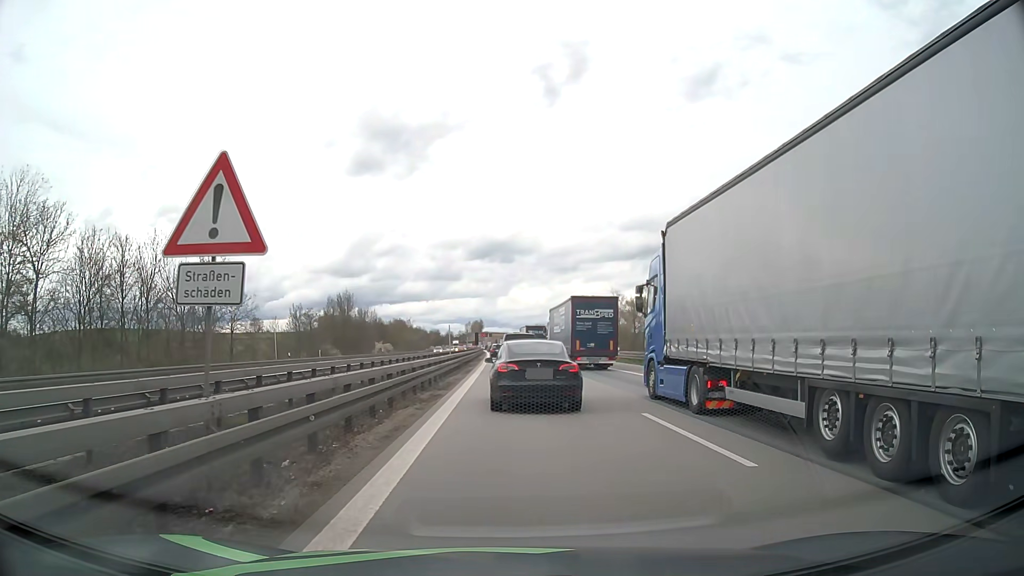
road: motorway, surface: asphalt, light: Day
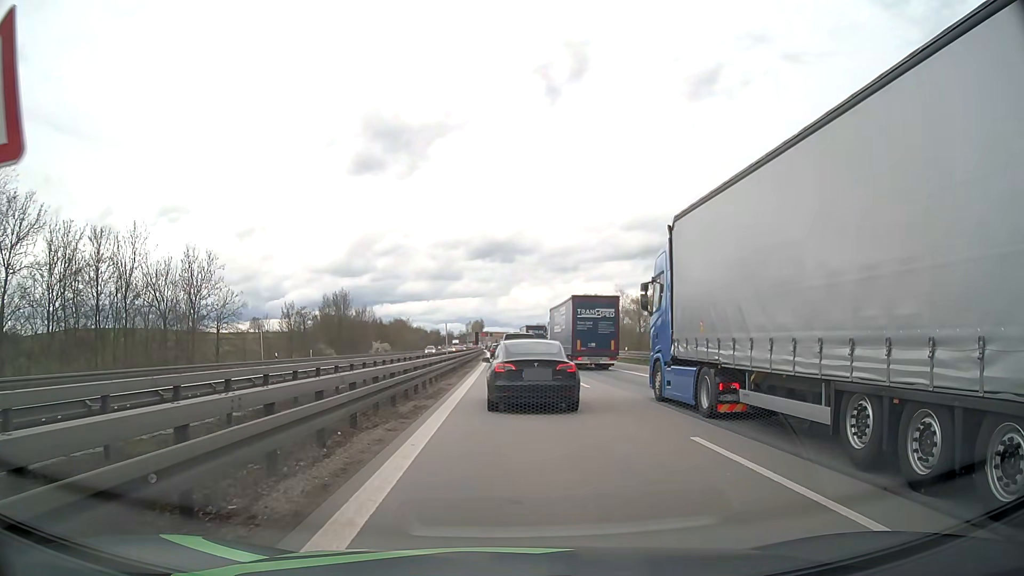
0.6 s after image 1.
(0.0, +3.6) m; 0°
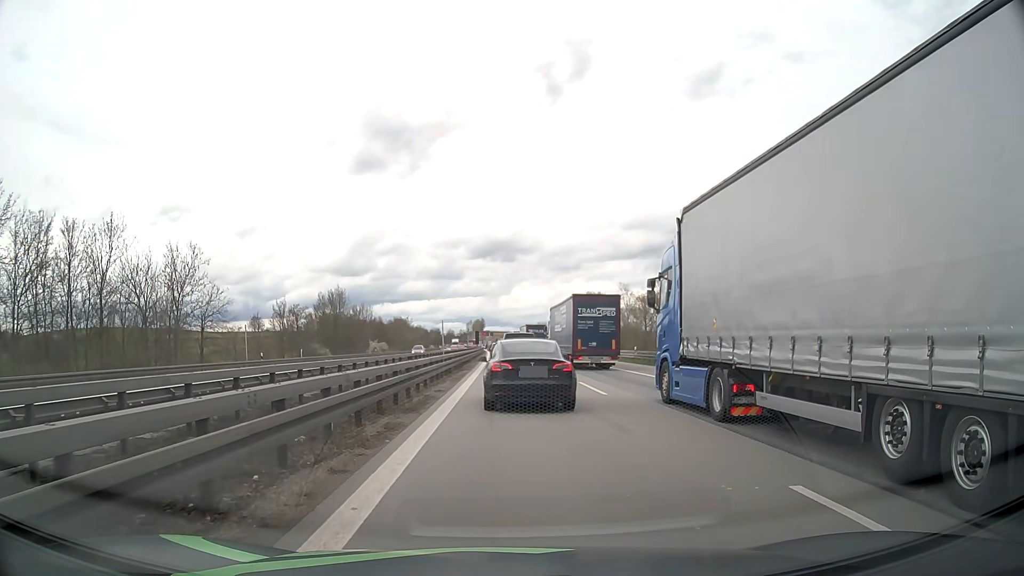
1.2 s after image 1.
(0.0, +3.6) m; 0°
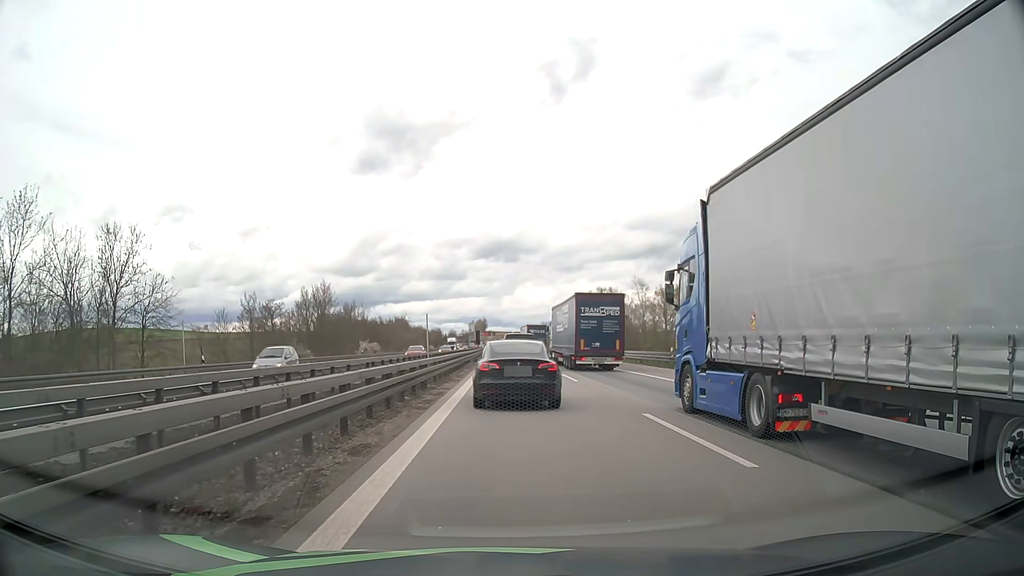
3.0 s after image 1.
(-0.1, +11.0) m; -1°
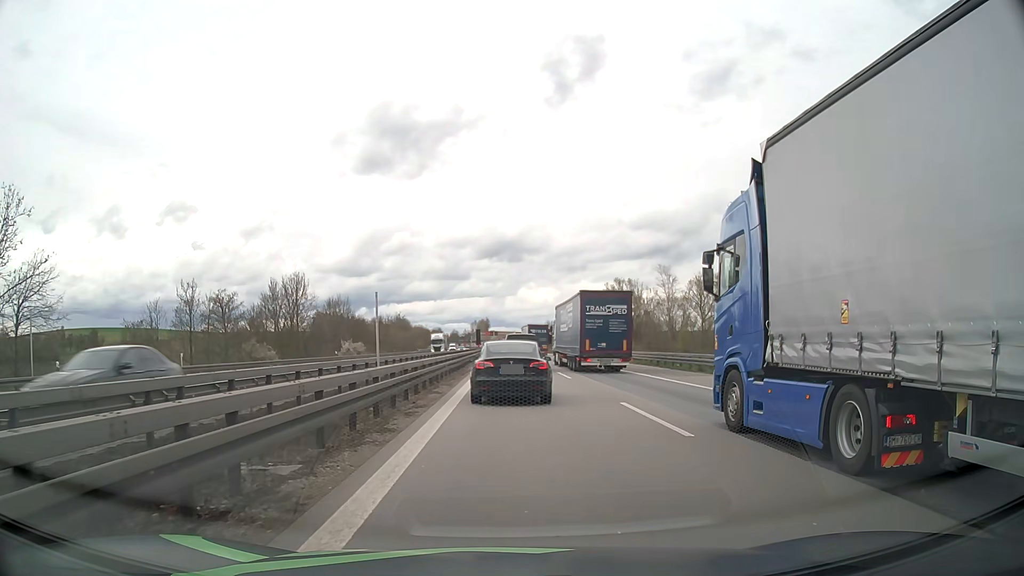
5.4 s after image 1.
(+0.1, +15.5) m; +1°
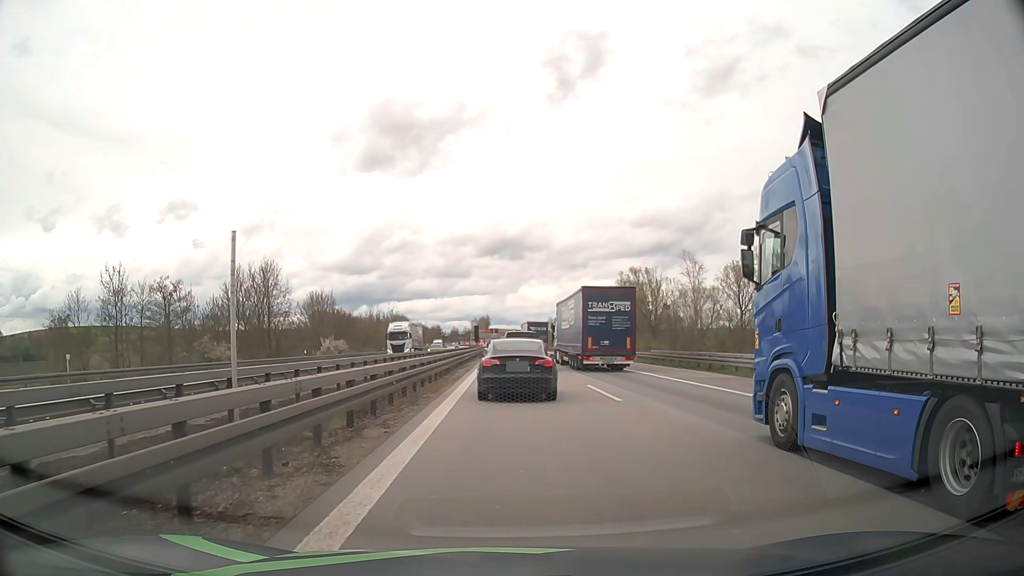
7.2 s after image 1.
(-0.1, +12.1) m; 0°
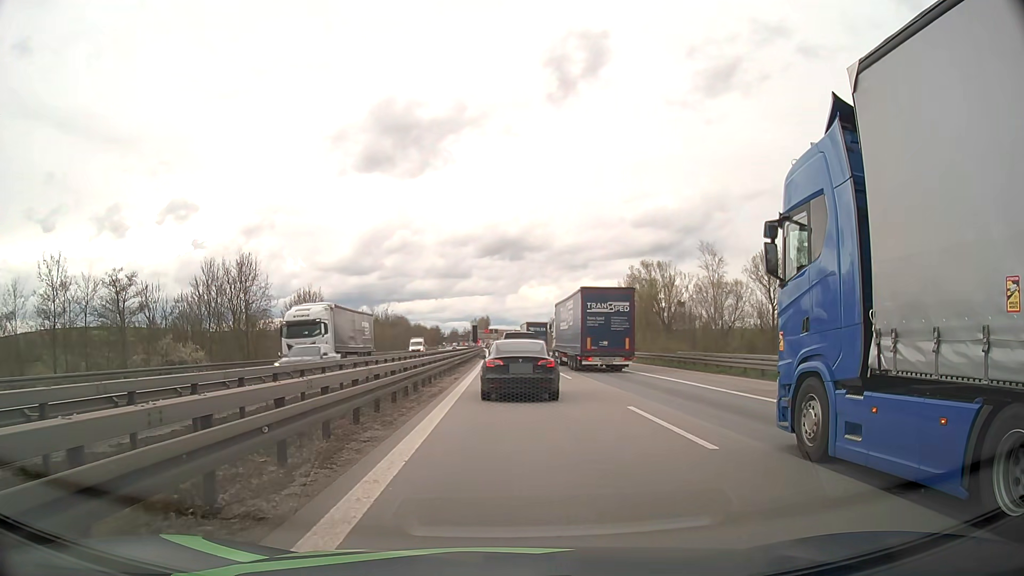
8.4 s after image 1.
(0.0, +7.3) m; 0°
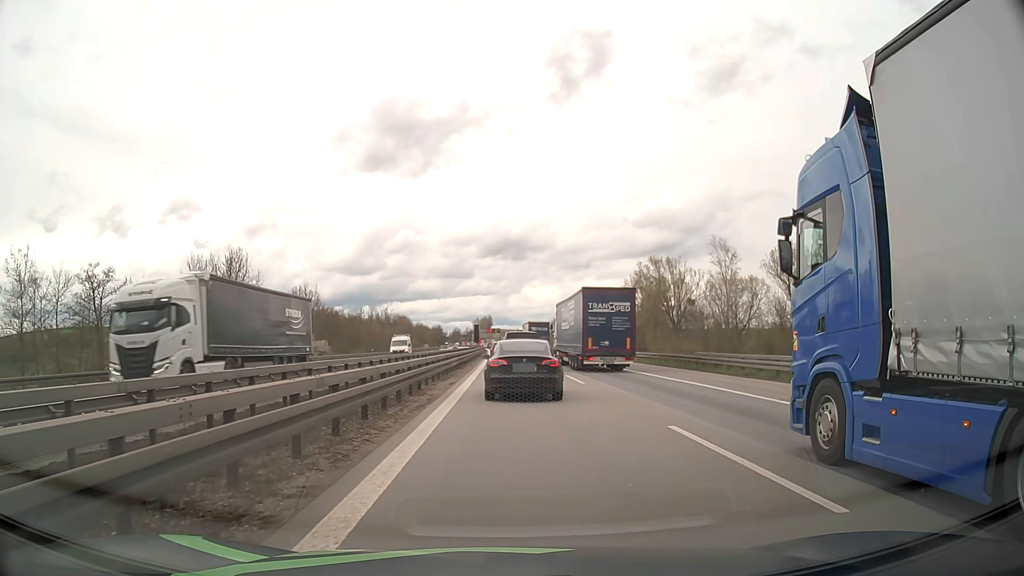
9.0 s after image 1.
(0.0, +3.5) m; -1°
(0, +10) (0, +20) (0, +30) (0, +40) (0, +50) (0, +60) (0, +70) (-1, +80) (-1, +90) (-1, +100) m
